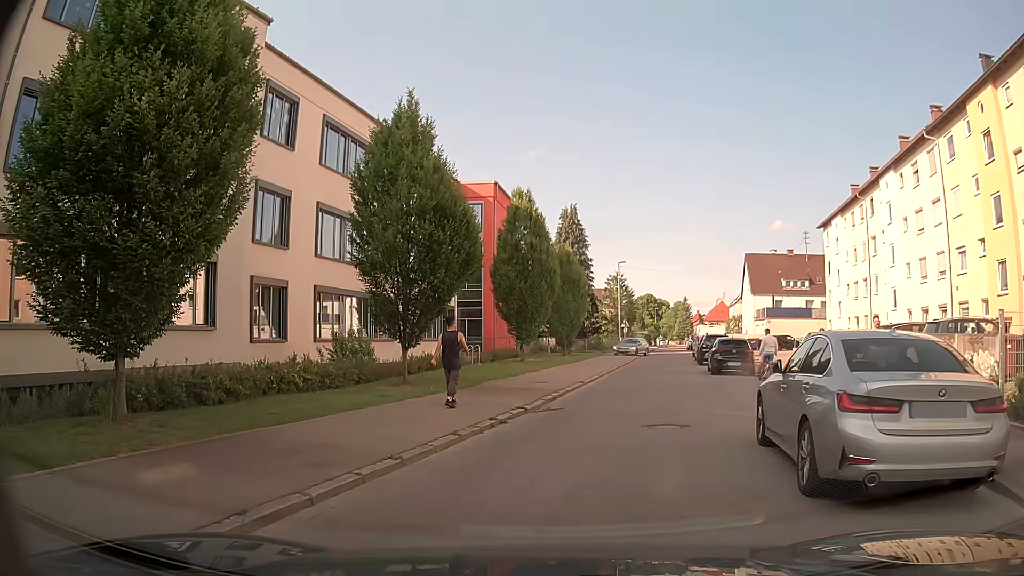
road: residential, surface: asphalt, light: Day
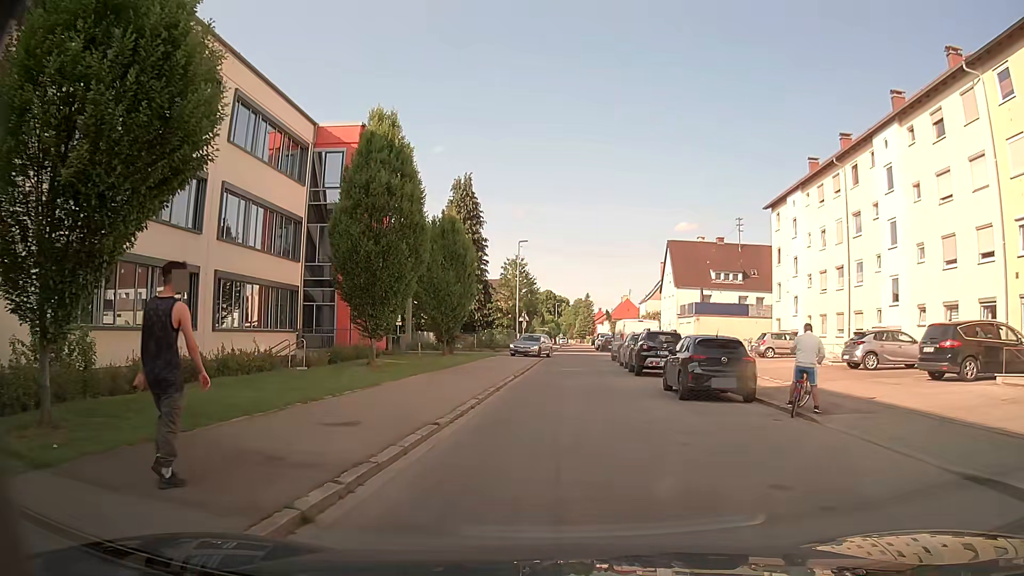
(+0.9, +11.8) m; +8°
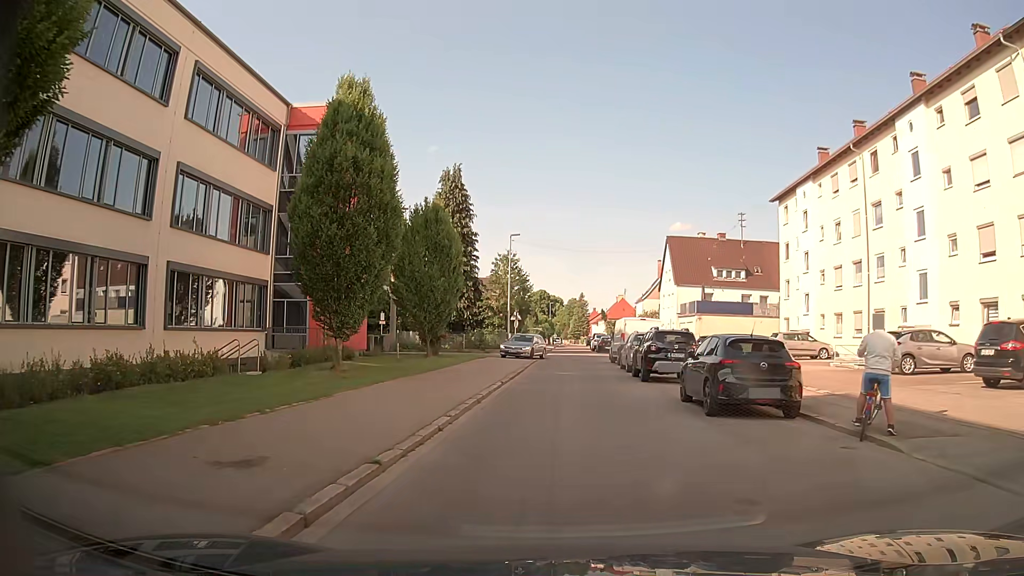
(0.0, +3.2) m; +2°
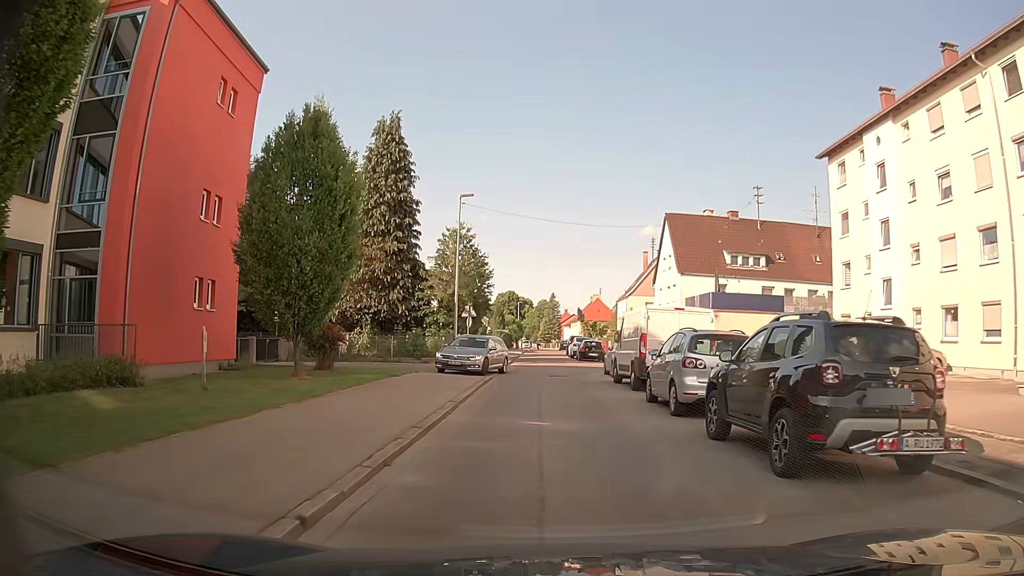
(+0.1, +14.2) m; +2°
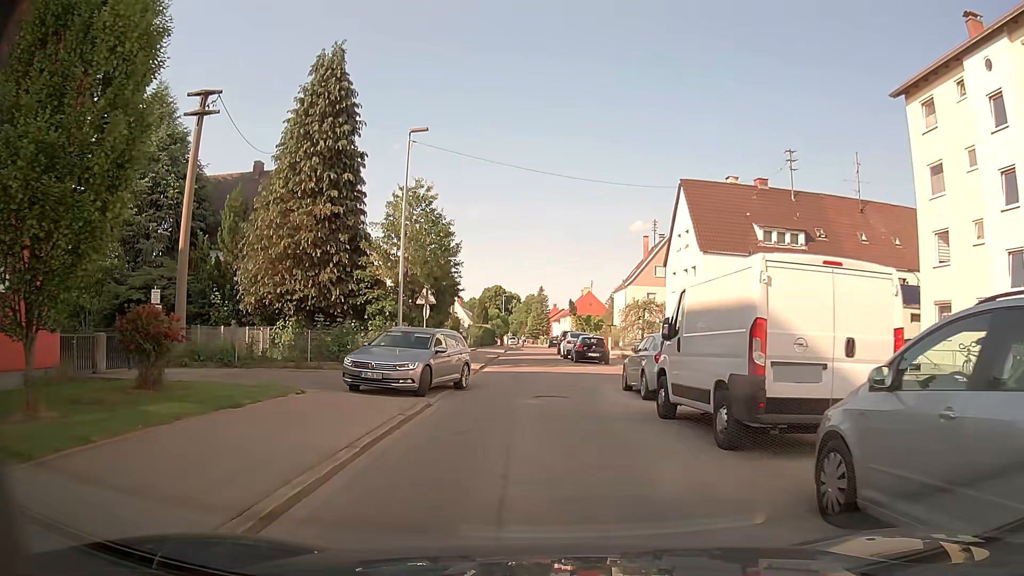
(0.0, +10.2) m; -1°
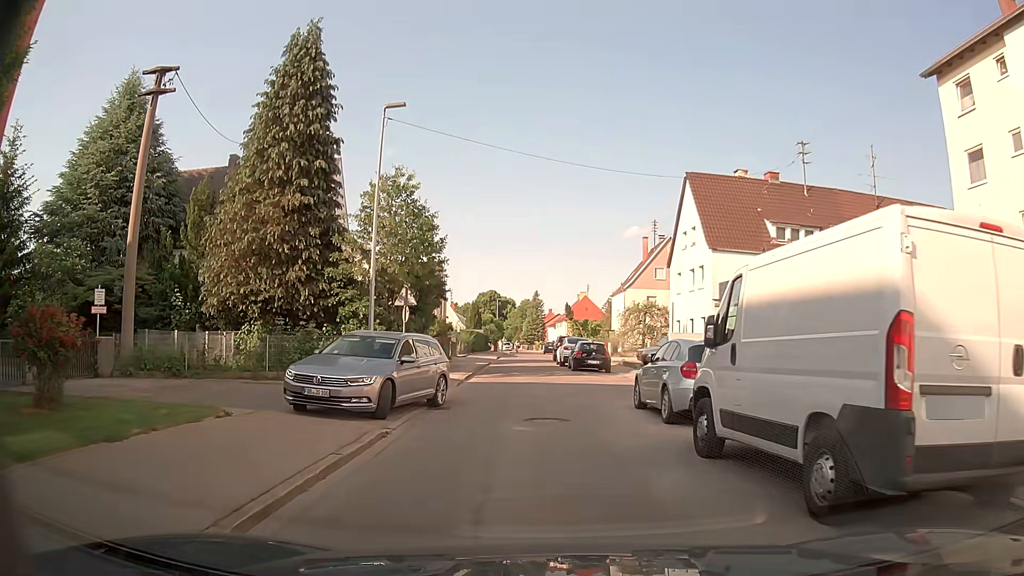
(+0.1, +3.2) m; +2°
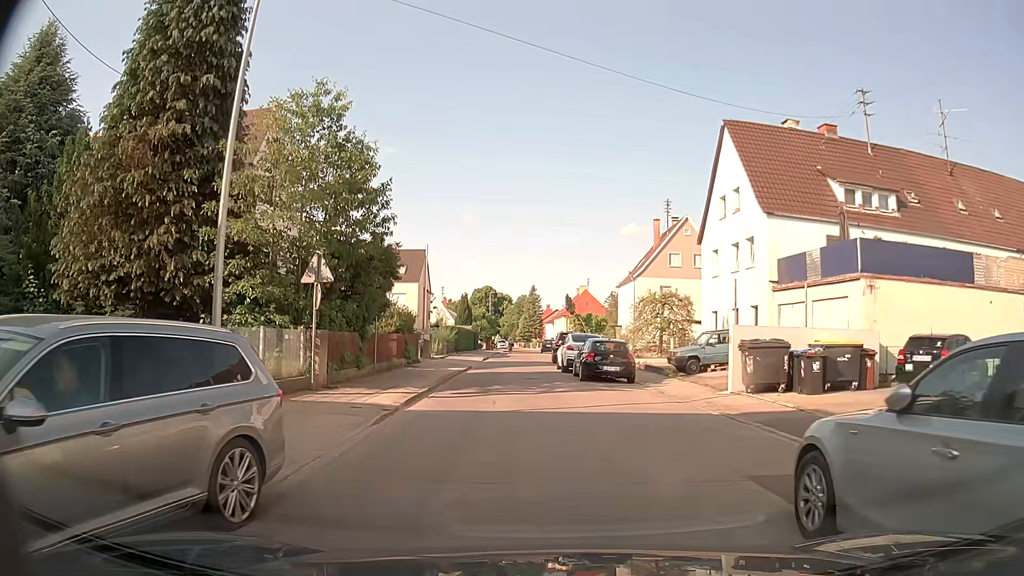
(0.0, +9.4) m; 0°
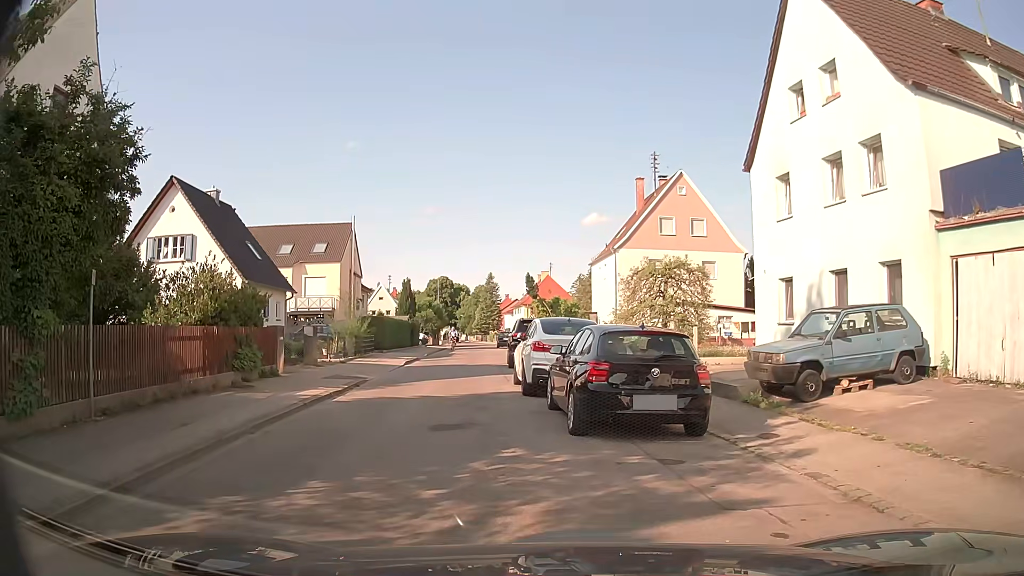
(+0.2, +13.2) m; +4°
